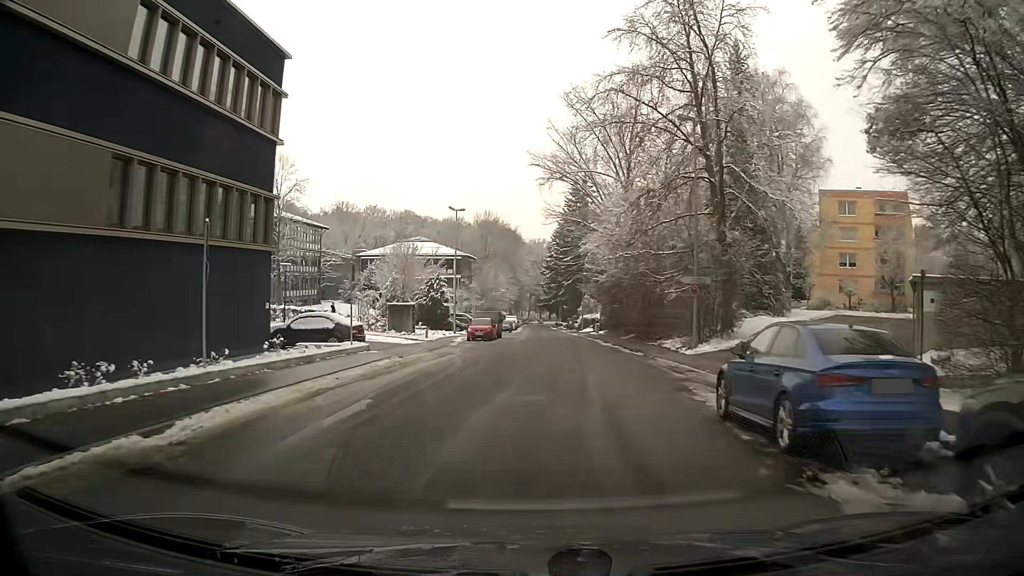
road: residential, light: Day
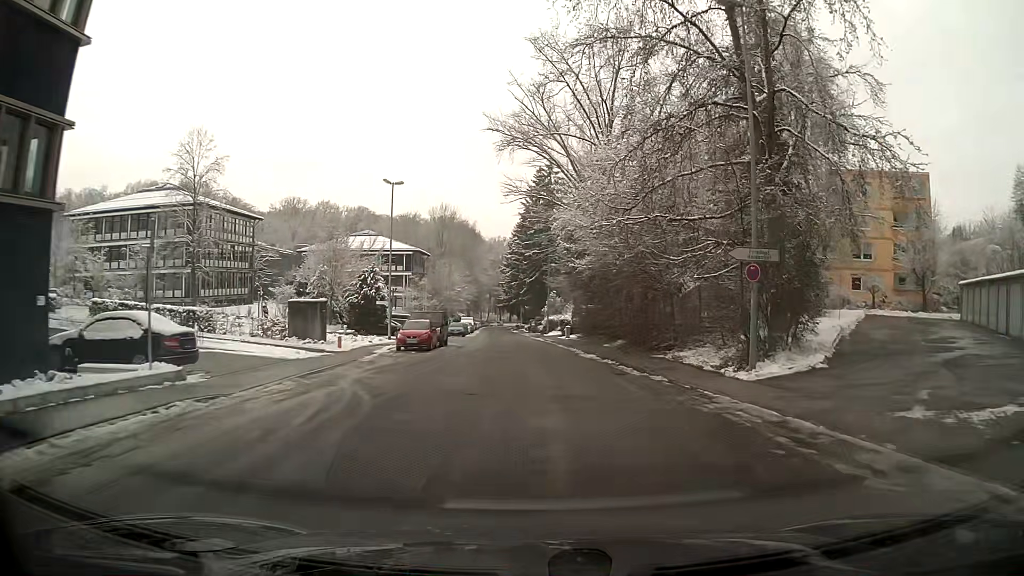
(+0.5, +11.7) m; +4°
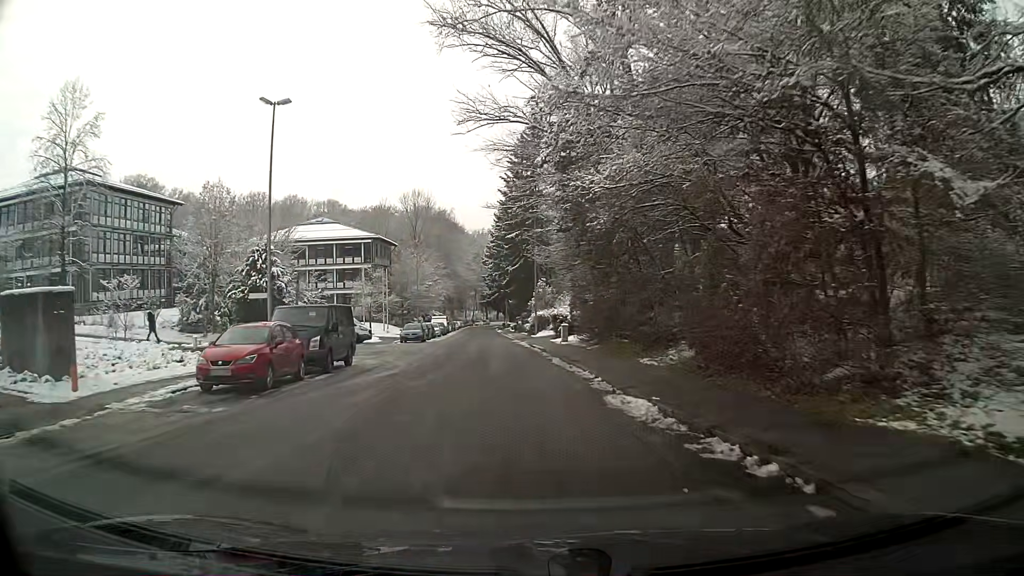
(+0.1, +17.9) m; -1°
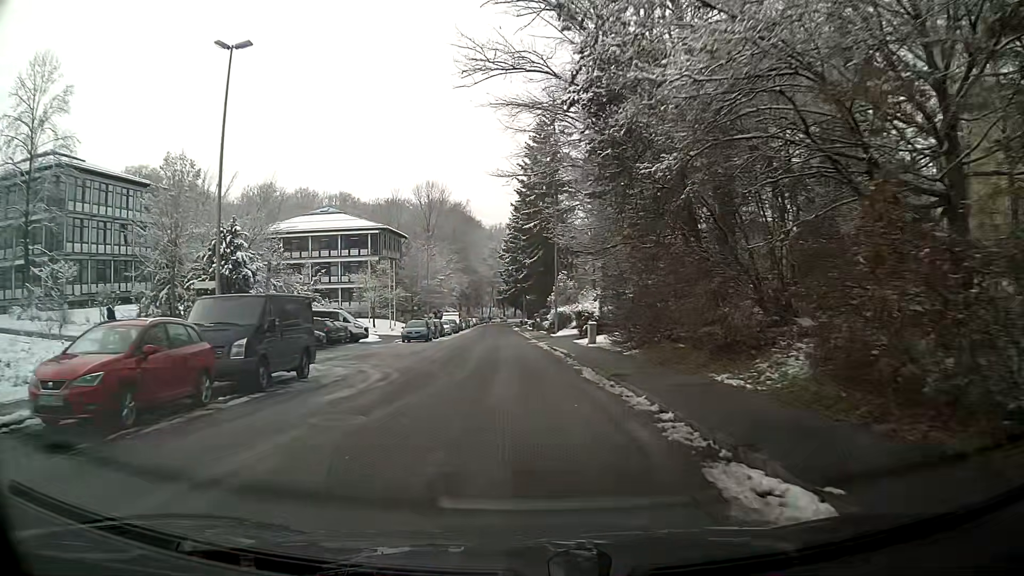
(-0.1, +6.1) m; -1°
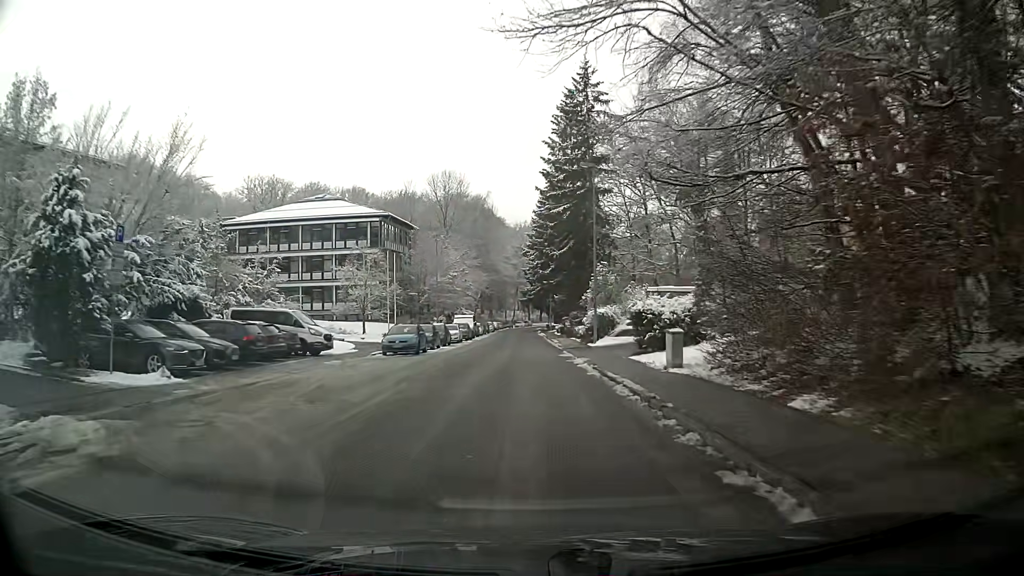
(-0.3, +12.7) m; -2°
